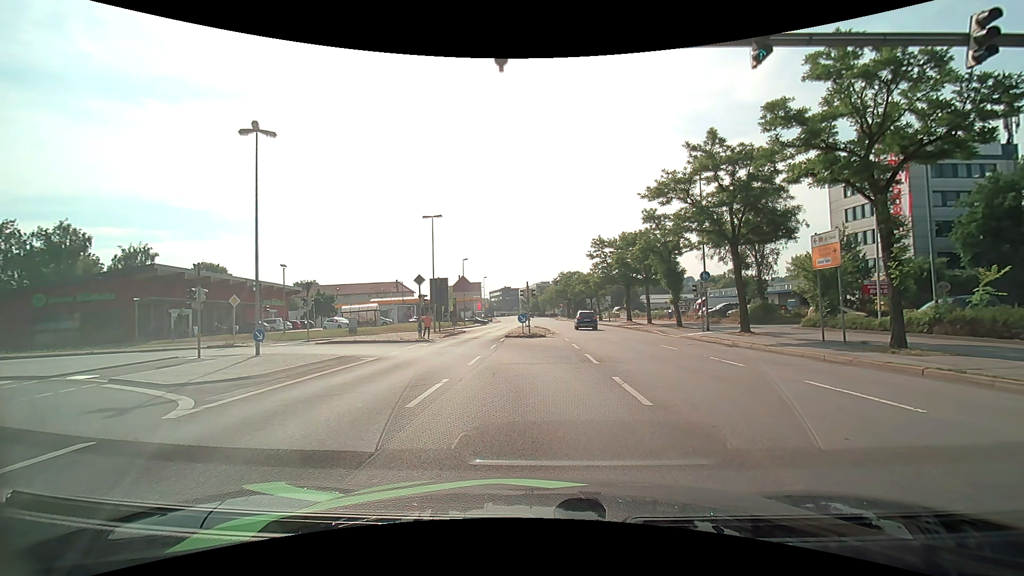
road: primary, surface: asphalt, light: Day
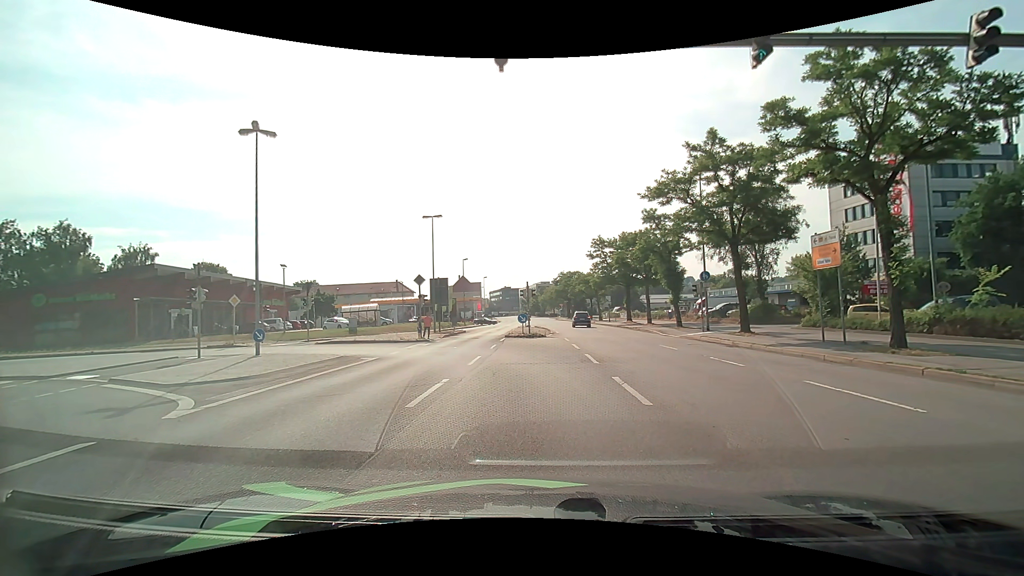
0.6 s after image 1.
(0.0, 0.0) m; 0°
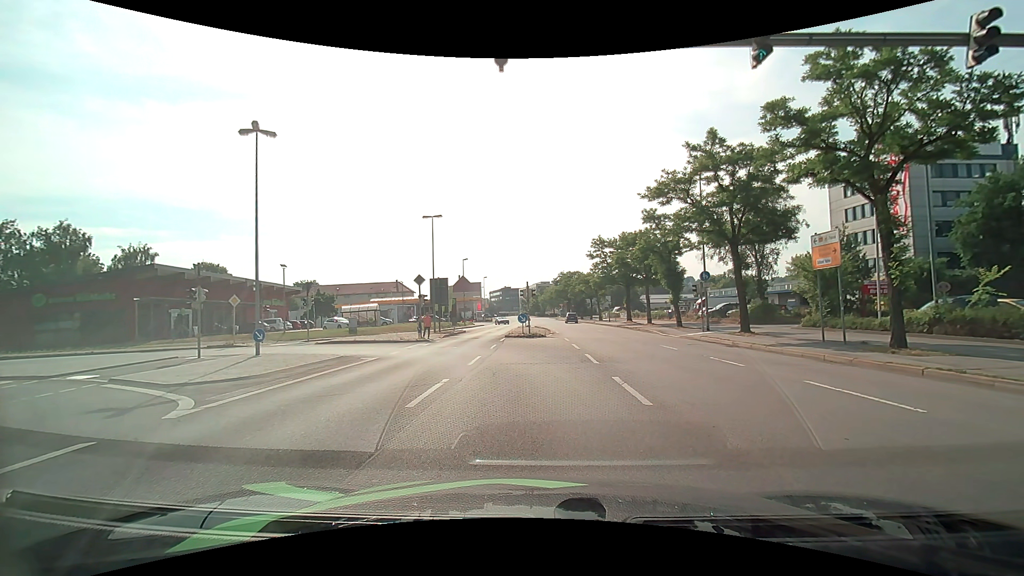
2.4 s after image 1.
(0.0, 0.0) m; 0°
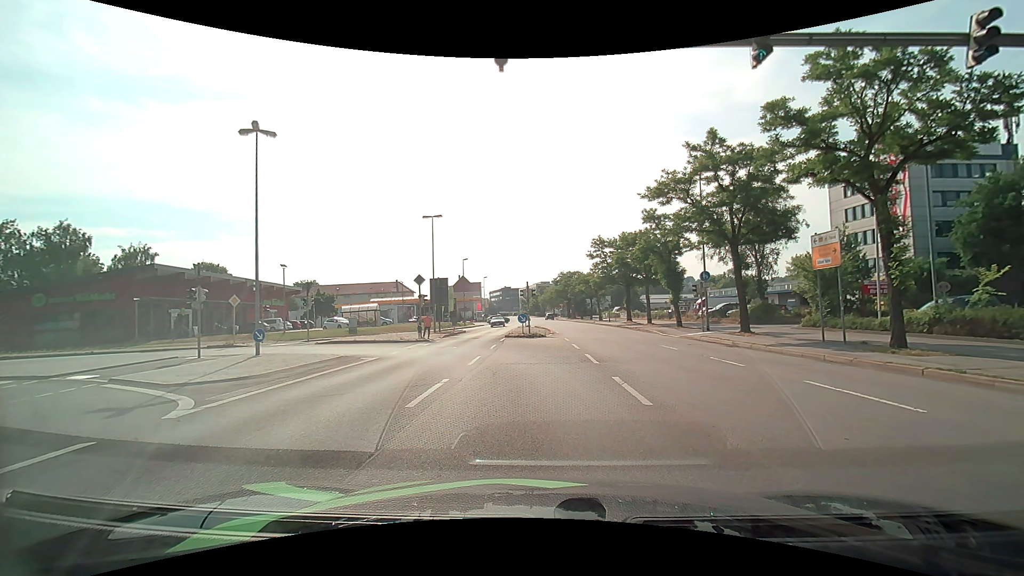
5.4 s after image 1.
(0.0, 0.0) m; 0°
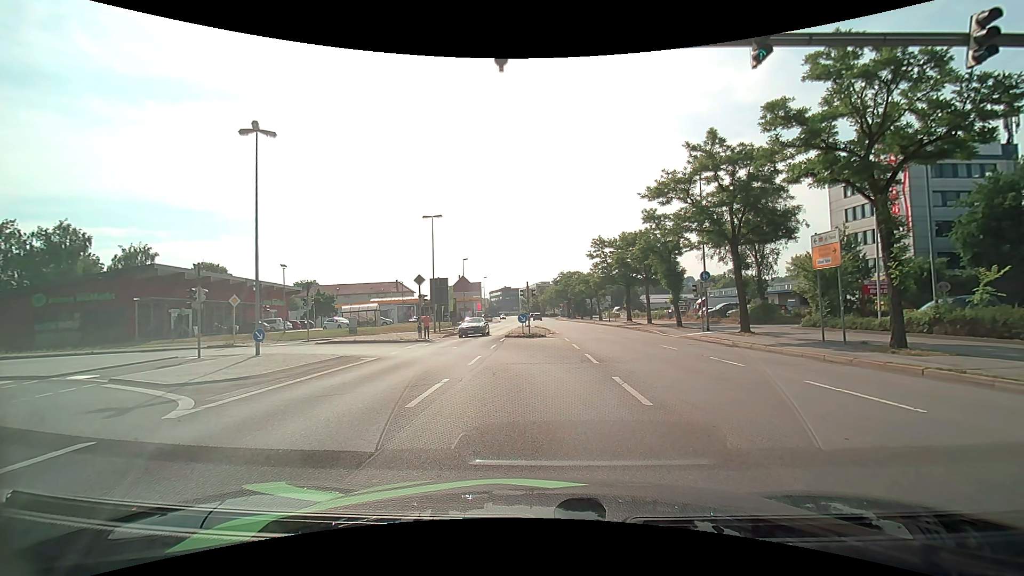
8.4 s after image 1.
(0.0, 0.0) m; 0°
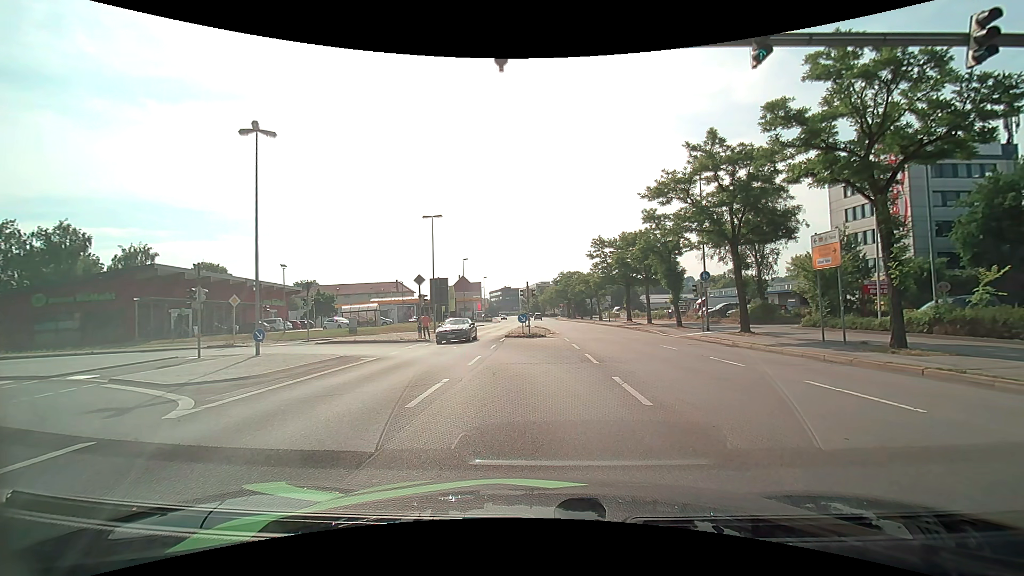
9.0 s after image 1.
(0.0, 0.0) m; 0°
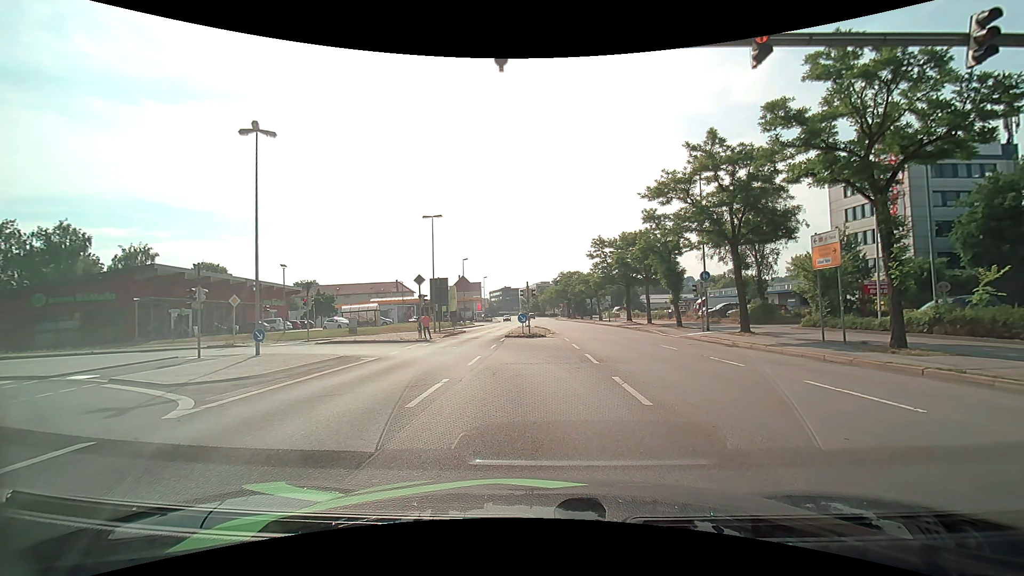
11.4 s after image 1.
(0.0, 0.0) m; 0°
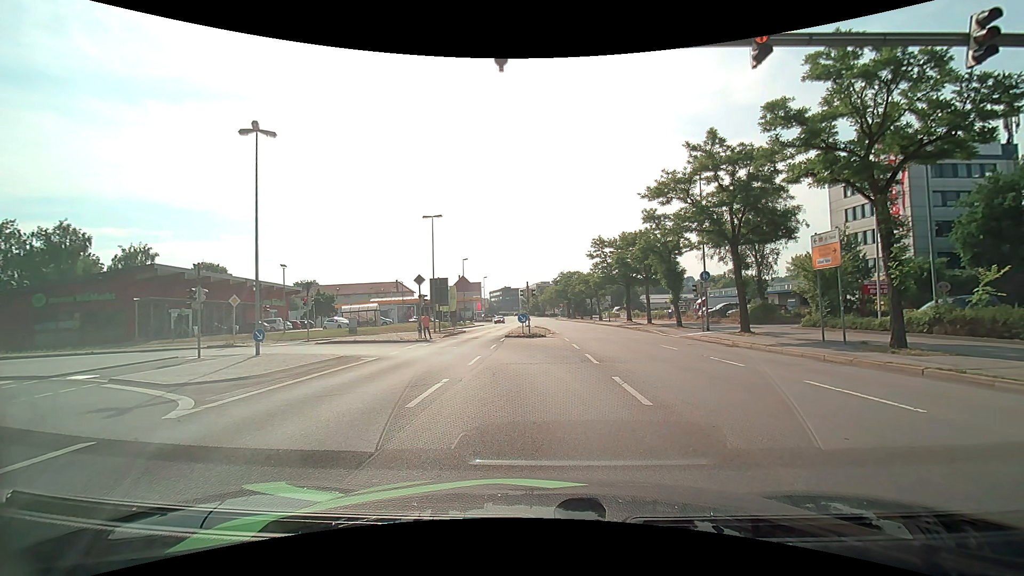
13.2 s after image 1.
(0.0, 0.0) m; 0°
